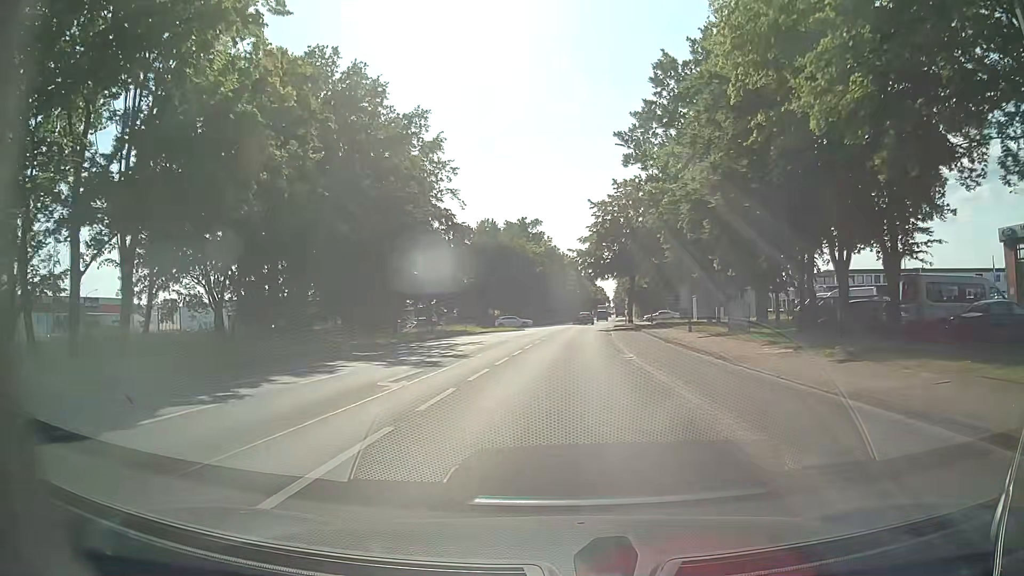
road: tertiary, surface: asphalt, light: Day
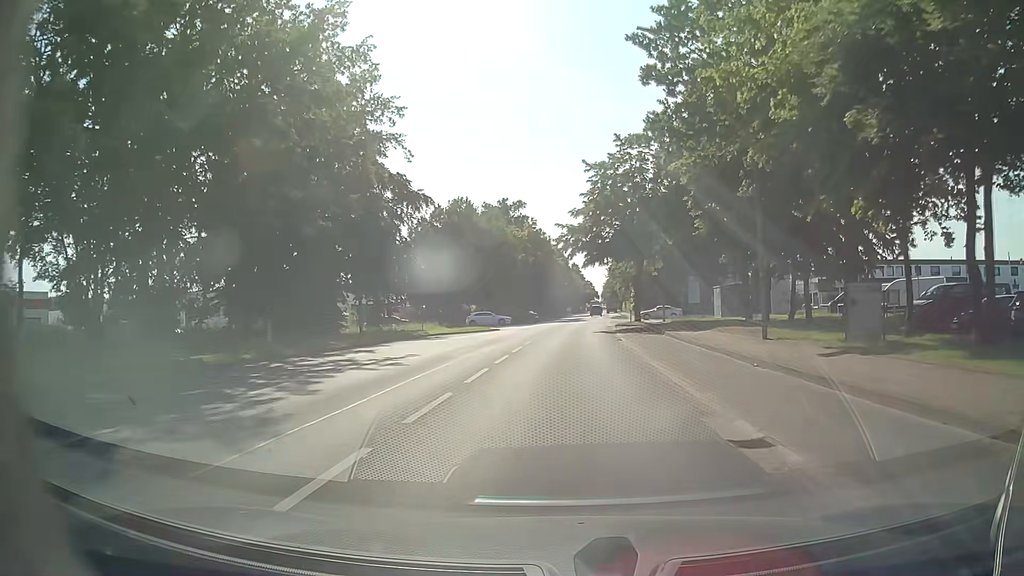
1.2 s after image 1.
(+0.1, +15.0) m; +2°
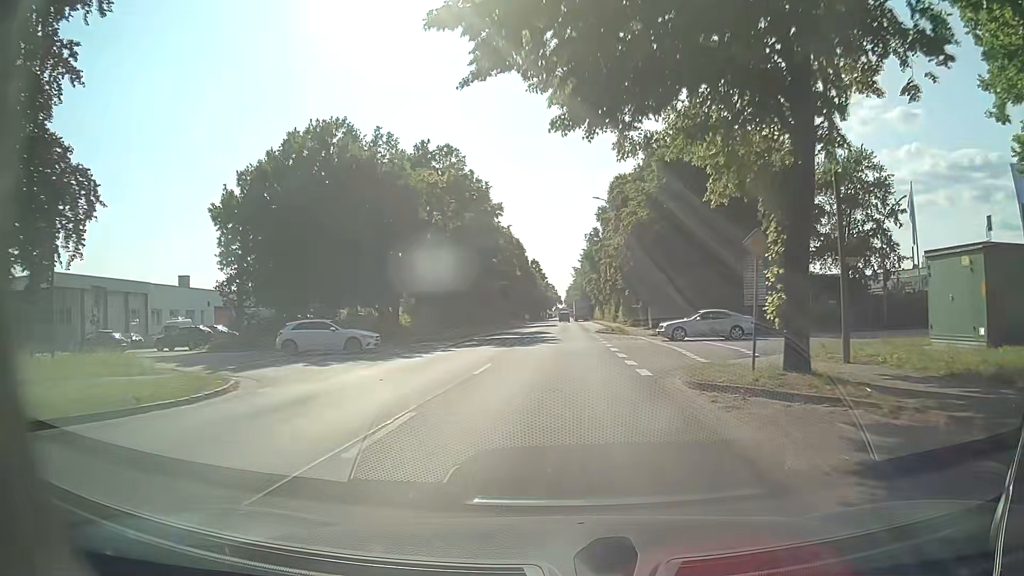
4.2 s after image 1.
(+0.7, +37.9) m; +2°
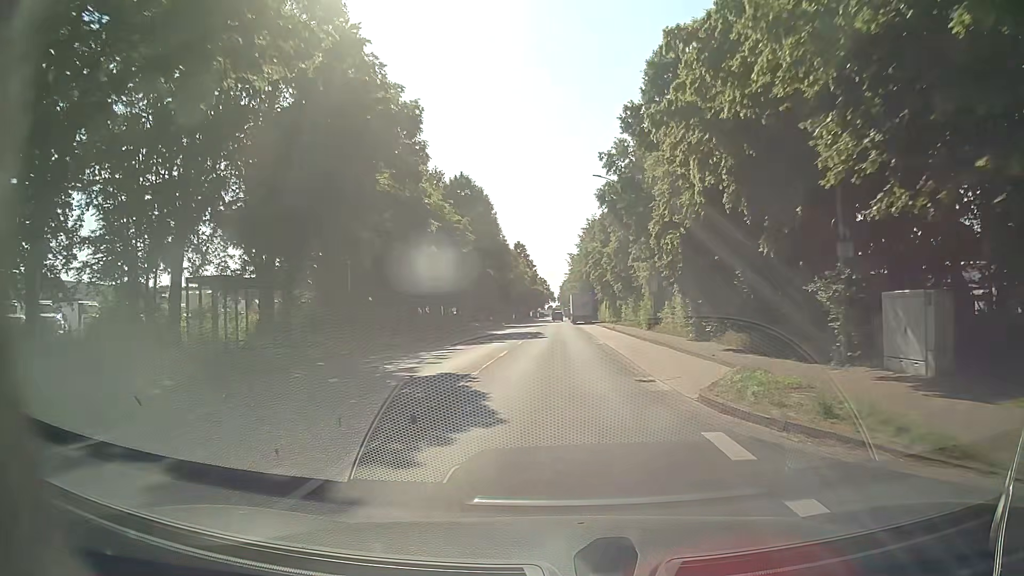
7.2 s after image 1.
(+0.8, +38.5) m; +1°
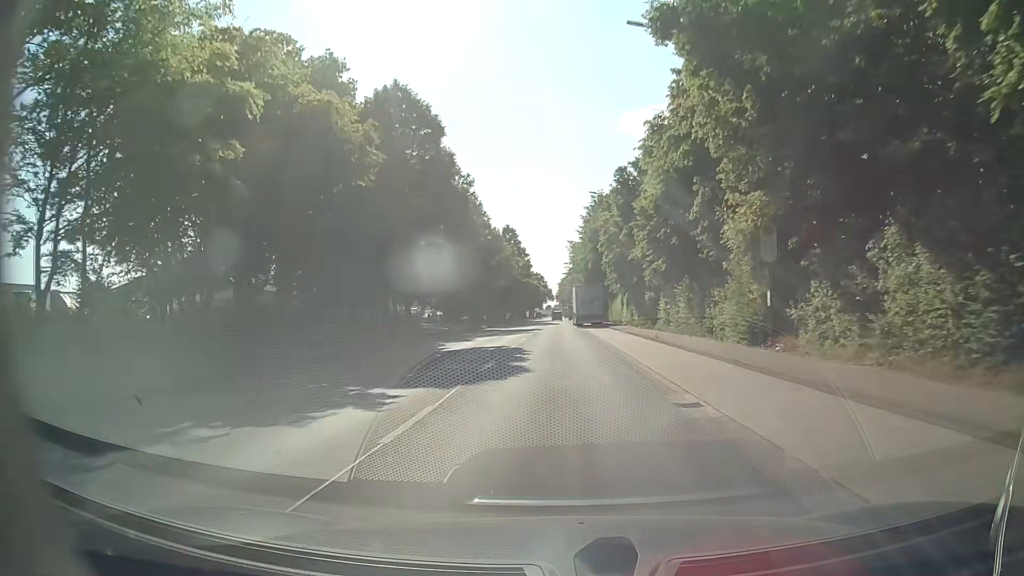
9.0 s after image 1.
(-0.1, +23.9) m; 0°
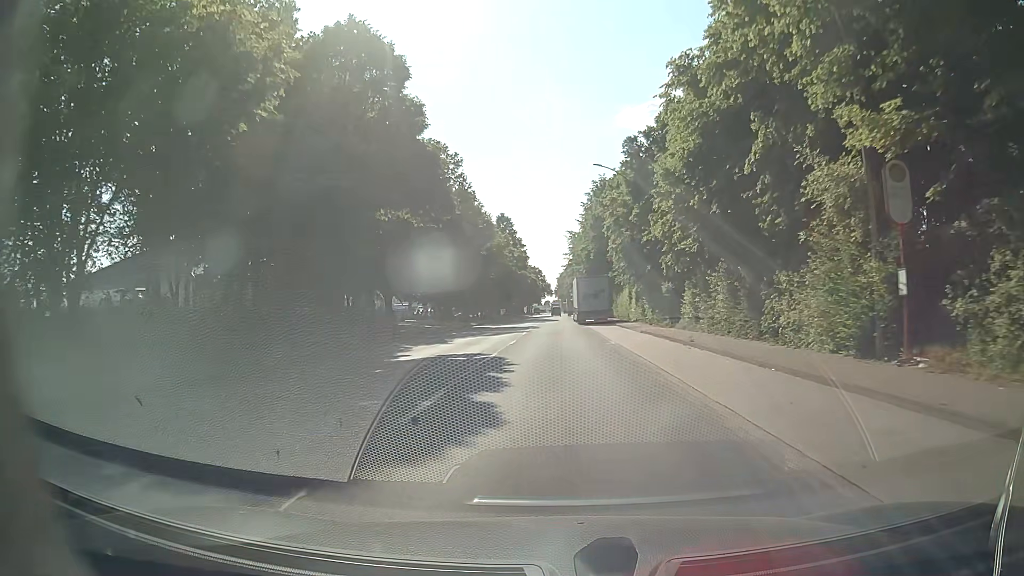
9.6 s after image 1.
(0.0, +8.0) m; 0°
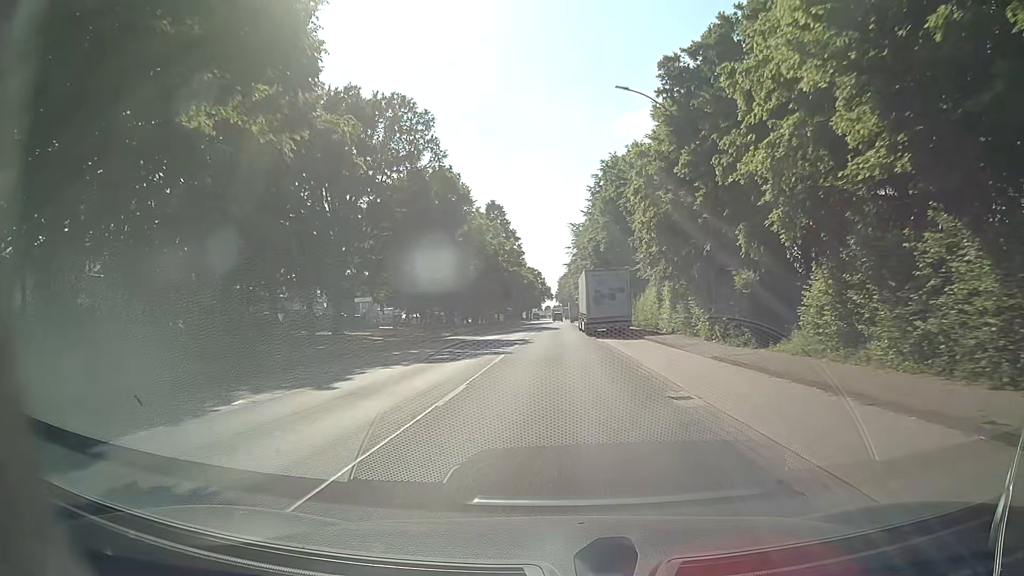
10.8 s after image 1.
(0.0, +16.0) m; 0°
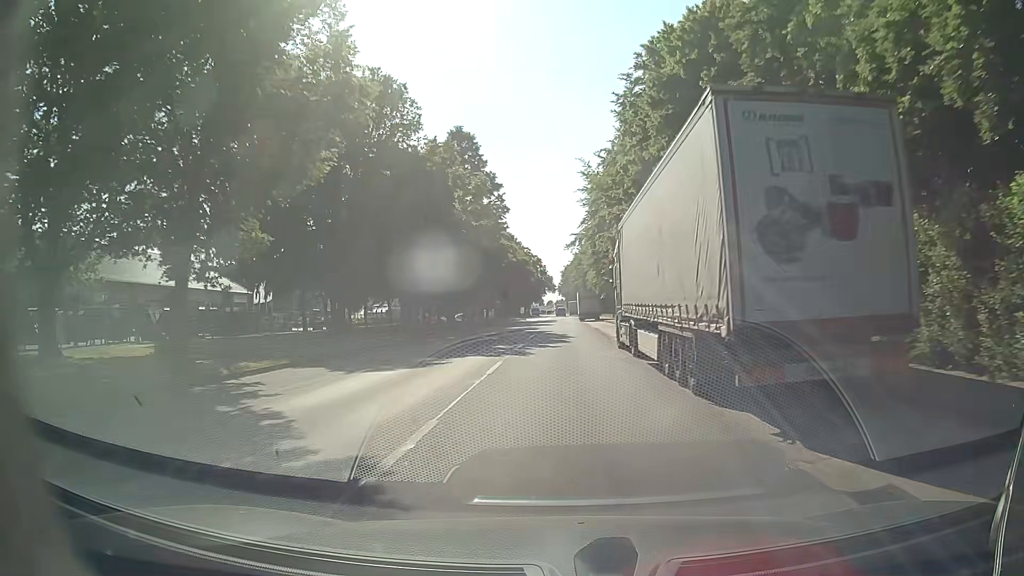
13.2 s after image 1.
(-0.1, +31.9) m; 0°
(0, +10) (0, +20) (0, +30) (0, +40) (0, +50) (0, +60) (0, +70) (0, +80) (+1, +90) (+1, +100) m
